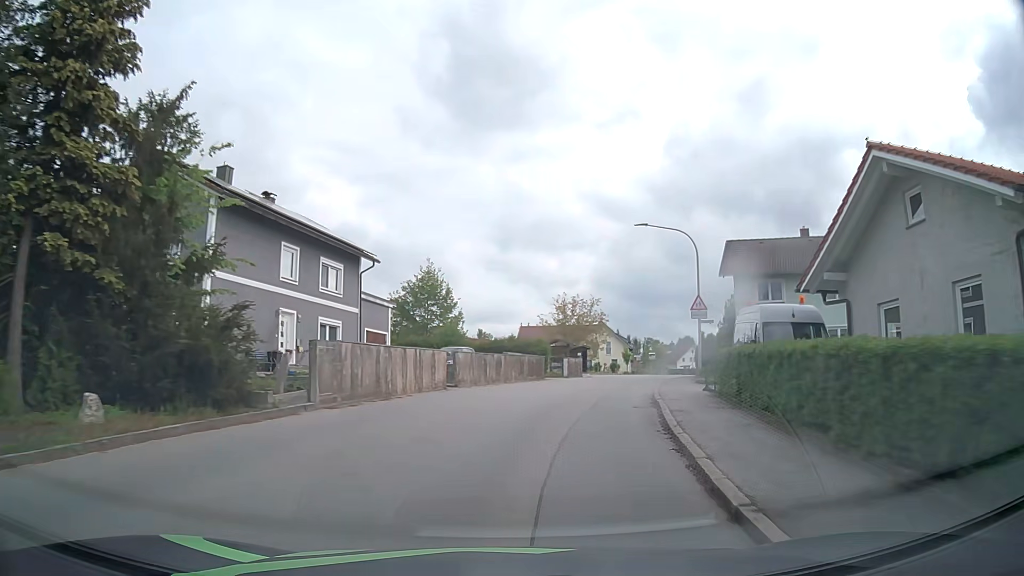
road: tertiary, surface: asphalt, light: Day
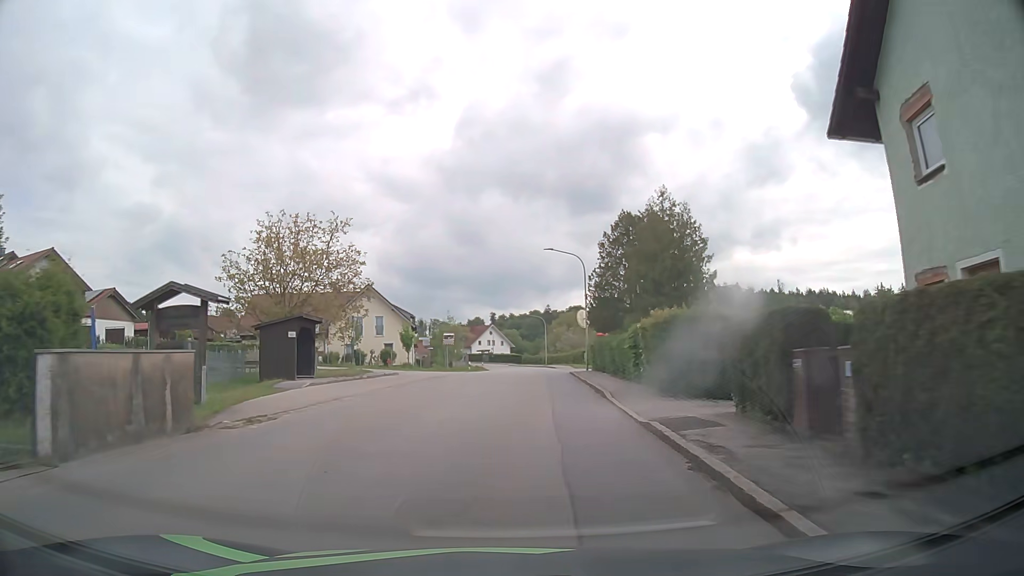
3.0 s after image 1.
(+6.8, +34.8) m; +18°
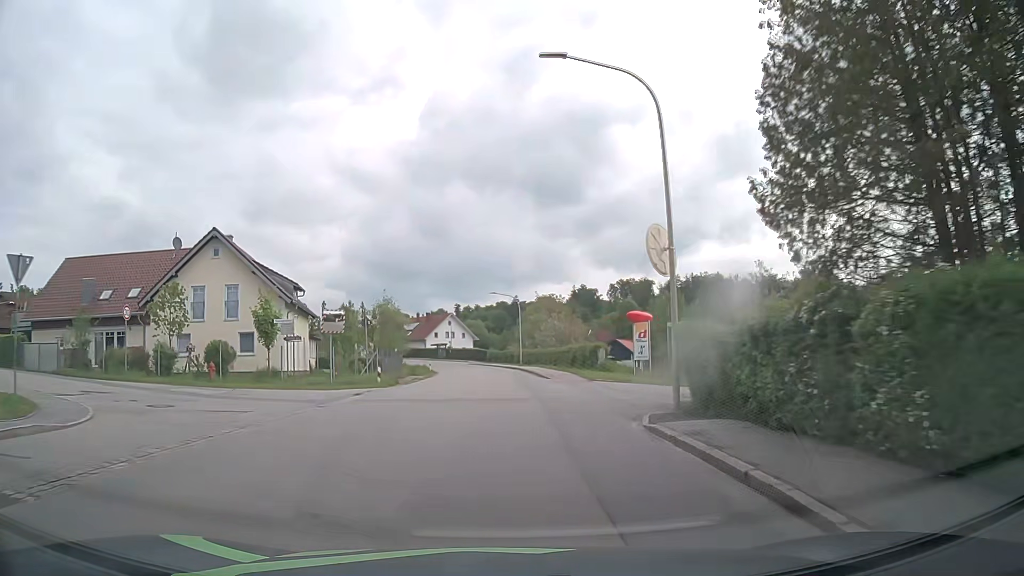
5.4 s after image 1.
(+1.2, +29.5) m; +3°
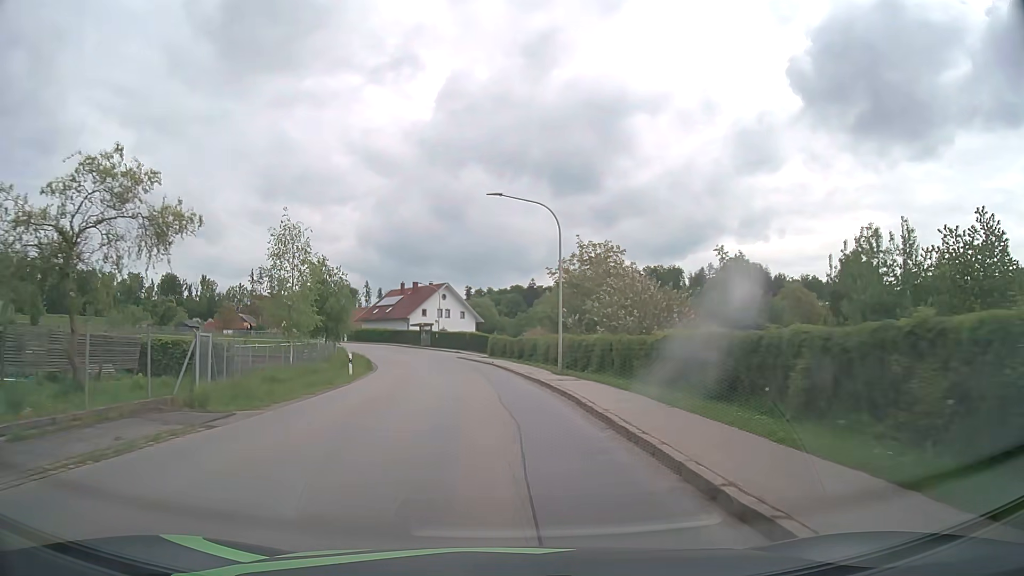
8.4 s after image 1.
(-0.1, +39.0) m; -1°
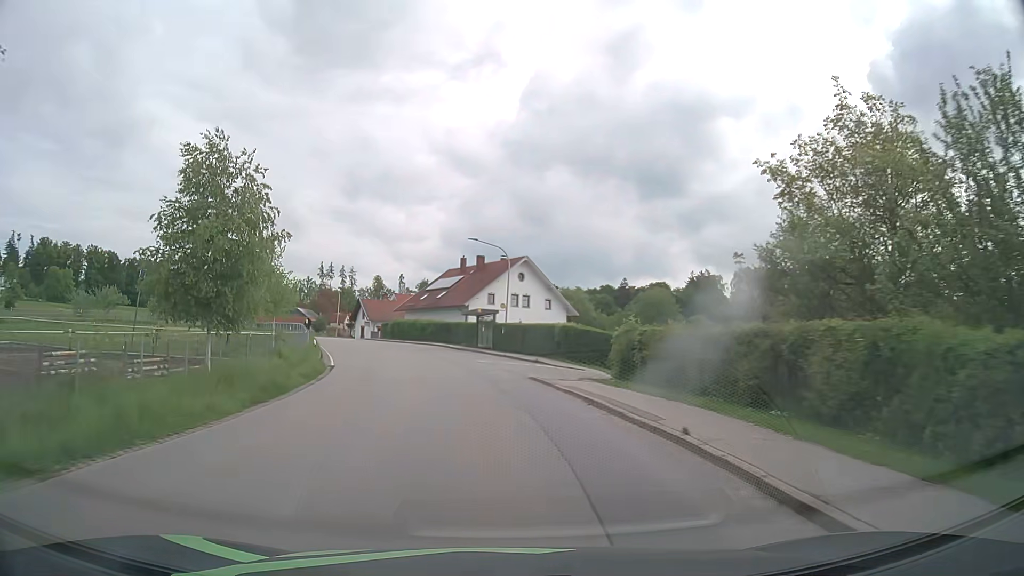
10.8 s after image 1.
(-1.8, +32.7) m; -7°
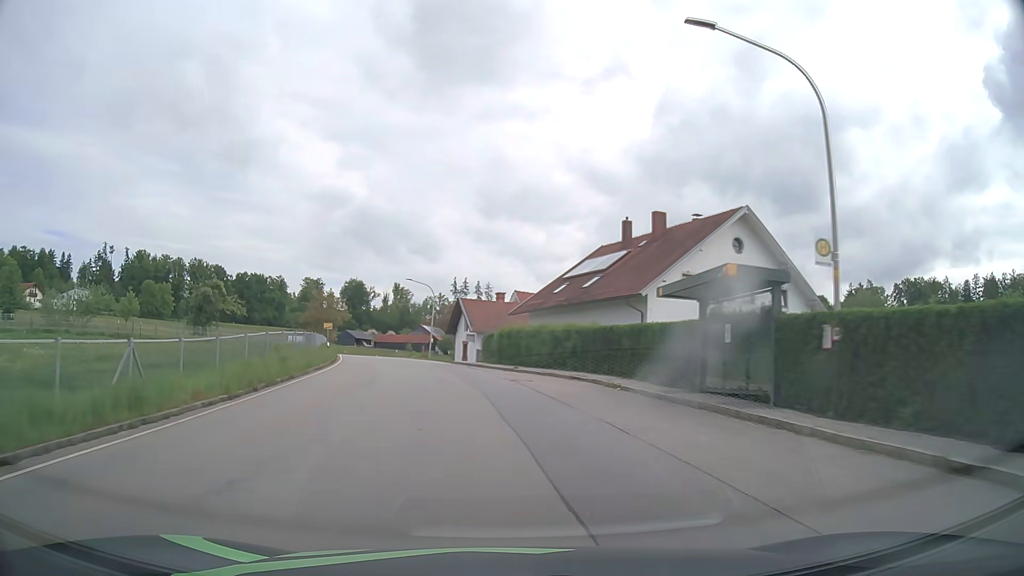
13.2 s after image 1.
(-3.2, +32.7) m; -12°
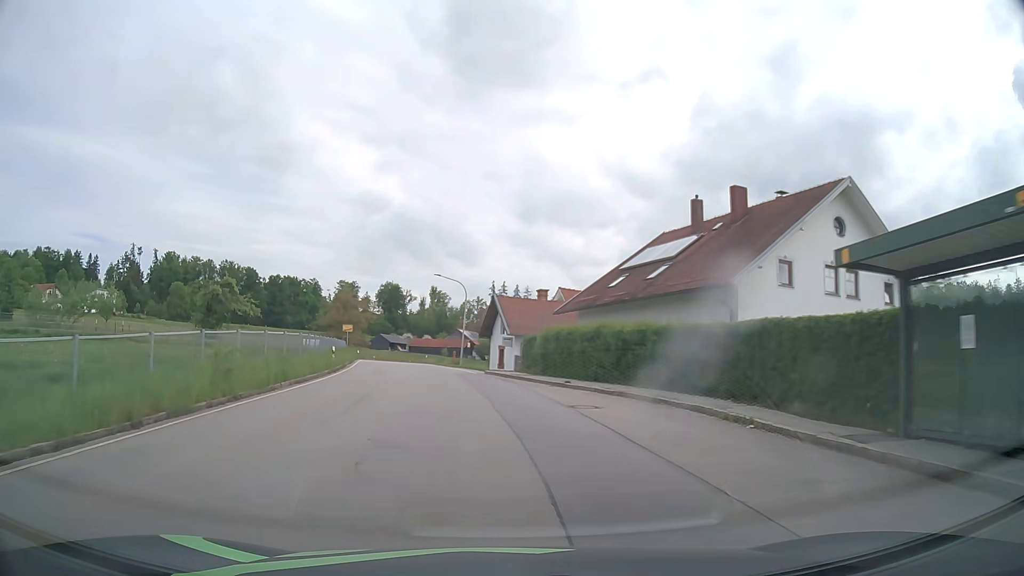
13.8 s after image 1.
(-0.3, +8.1) m; -3°
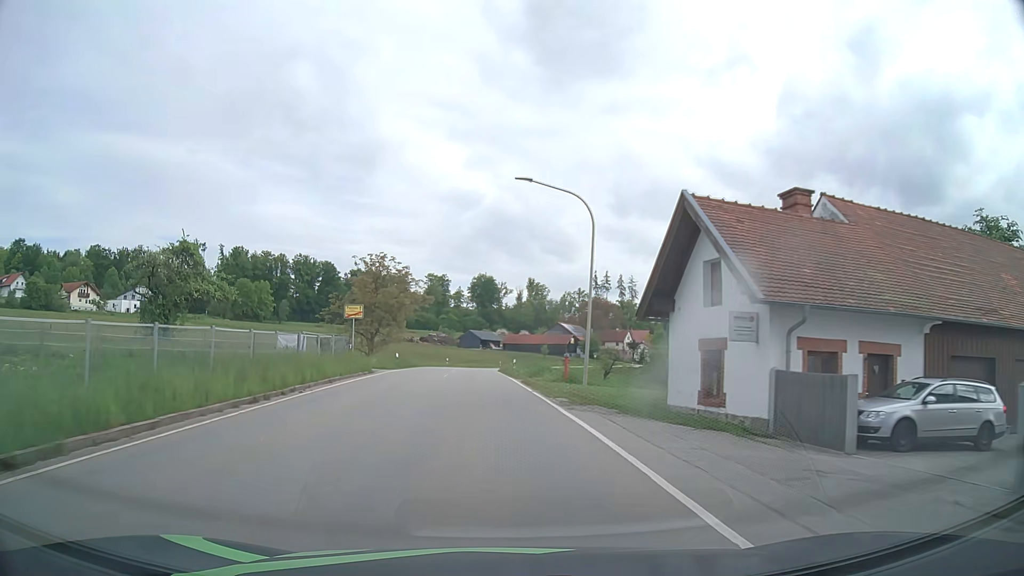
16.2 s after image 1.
(-2.8, +32.1) m; -9°
(0, +10) (0, +20) (-1, +30) (-1, +40) (-2, +50) (-2, +60) (-2, +70) (-2, +80) (-1, +90) (0, +100) m
